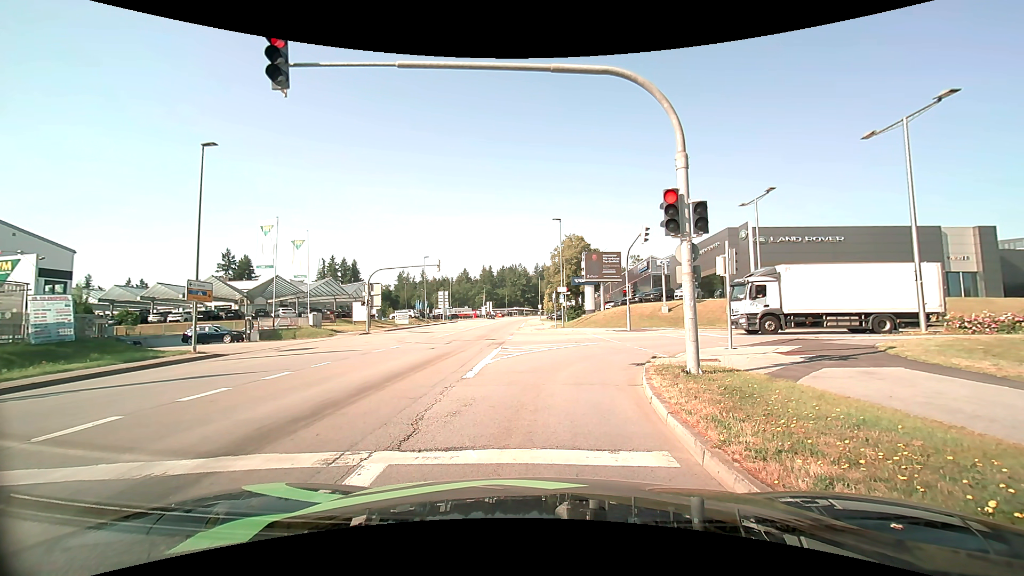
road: tertiary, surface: asphalt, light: Day
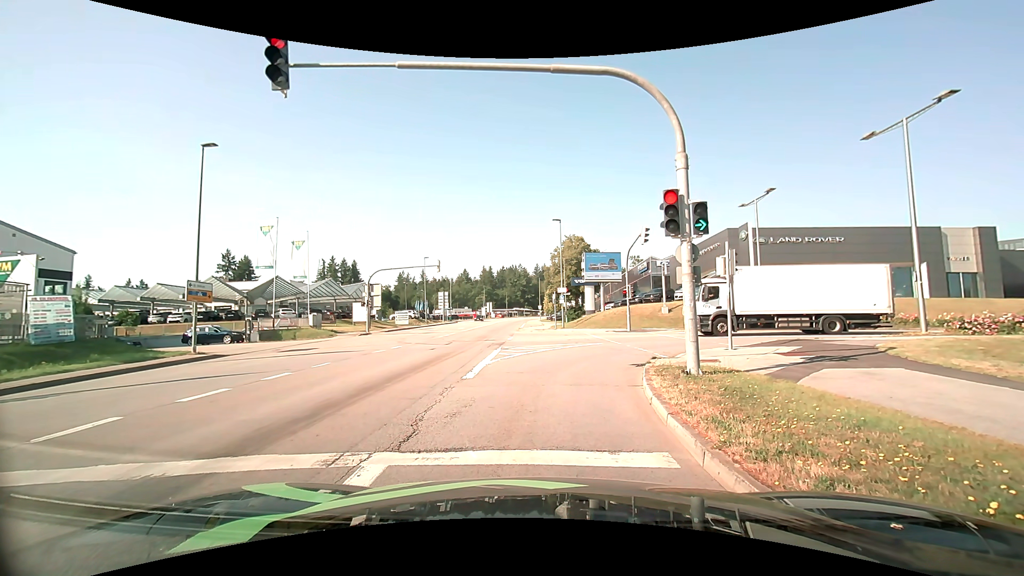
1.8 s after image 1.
(0.0, 0.0) m; 0°
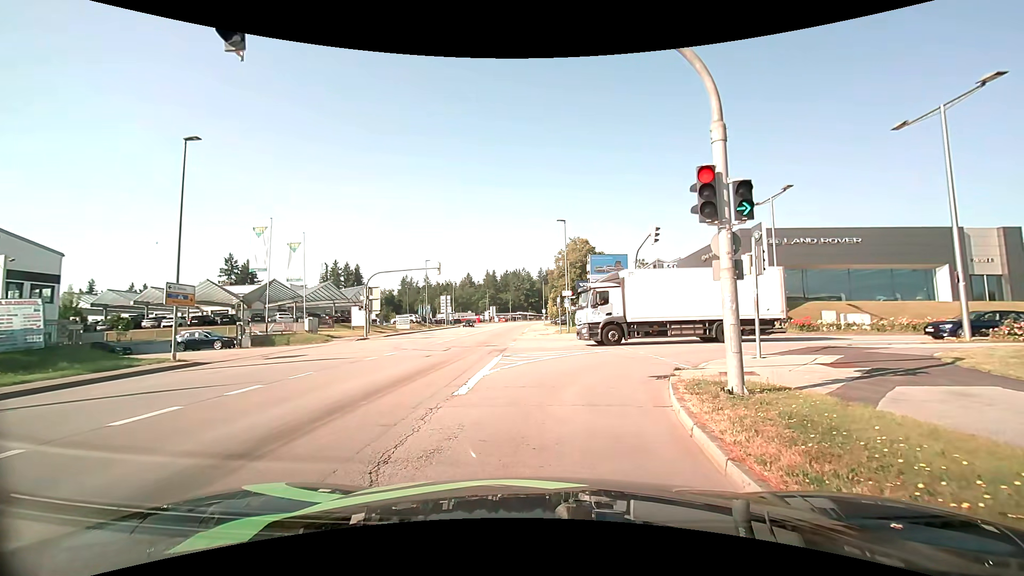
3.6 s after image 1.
(0.0, +1.9) m; -2°
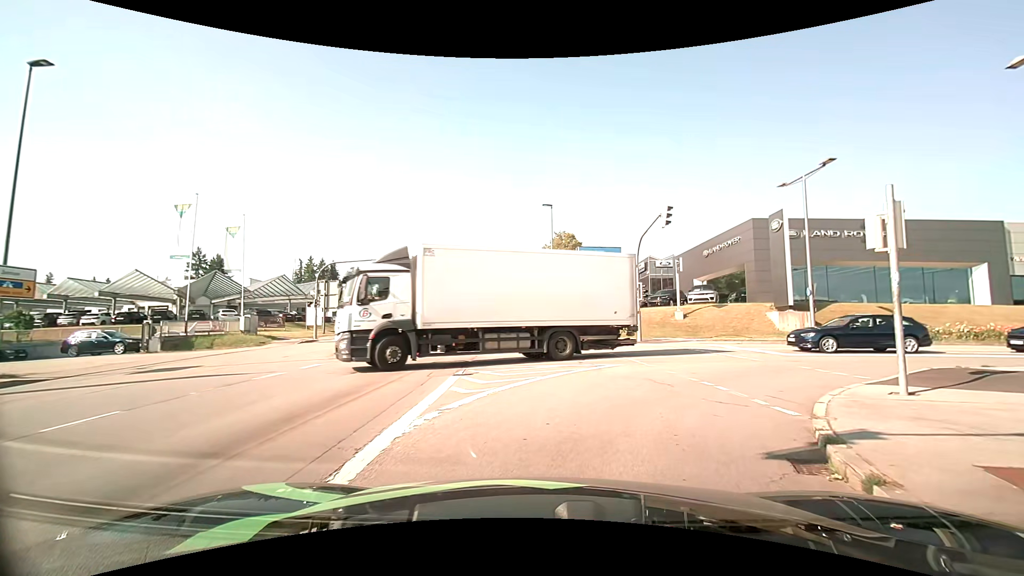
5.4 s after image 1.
(0.0, +6.8) m; +3°
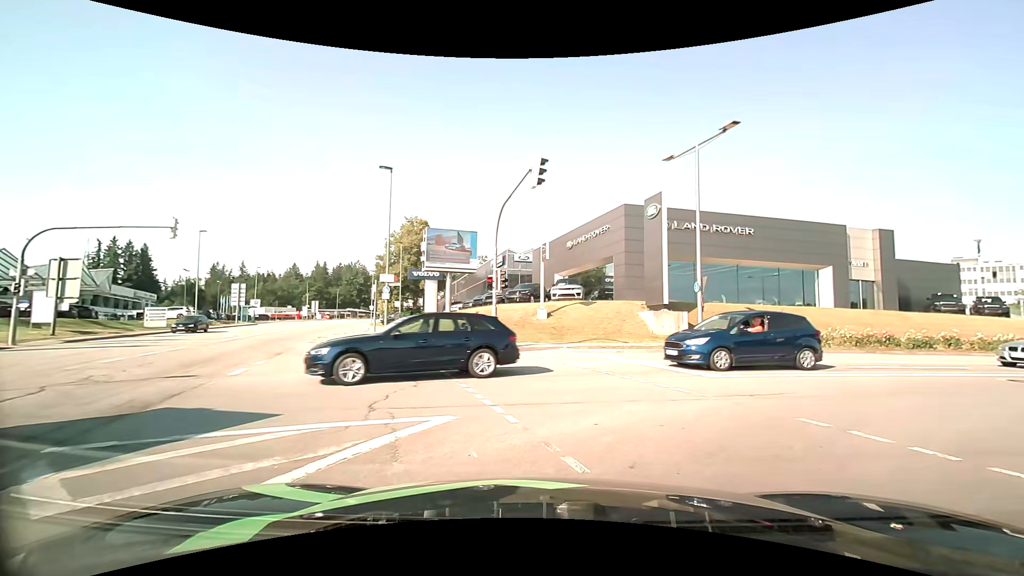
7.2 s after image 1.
(+0.9, +8.1) m; +16°
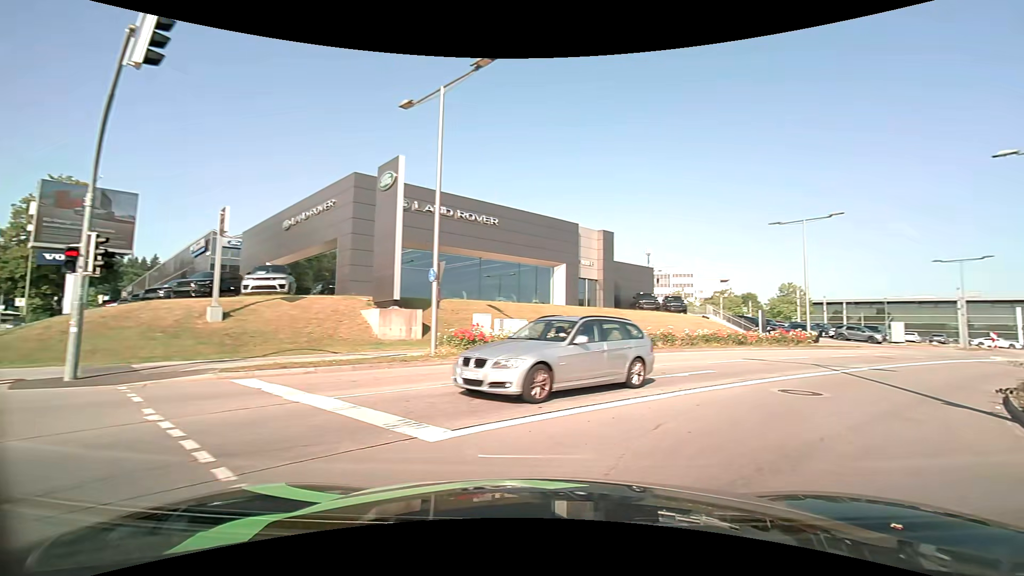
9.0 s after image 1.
(+1.4, +6.8) m; +28°
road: secondary
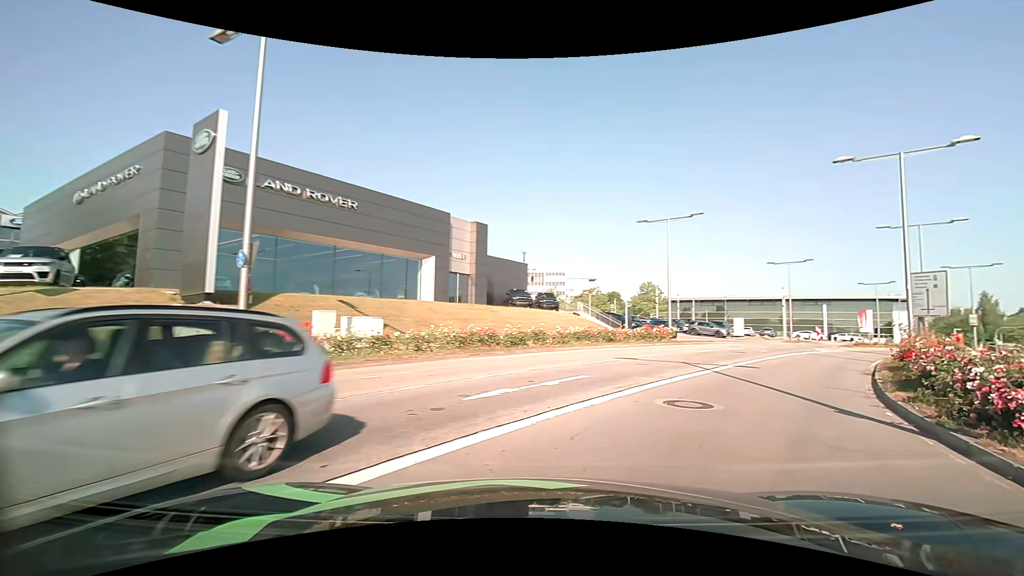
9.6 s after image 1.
(+0.4, +3.0) m; +14°
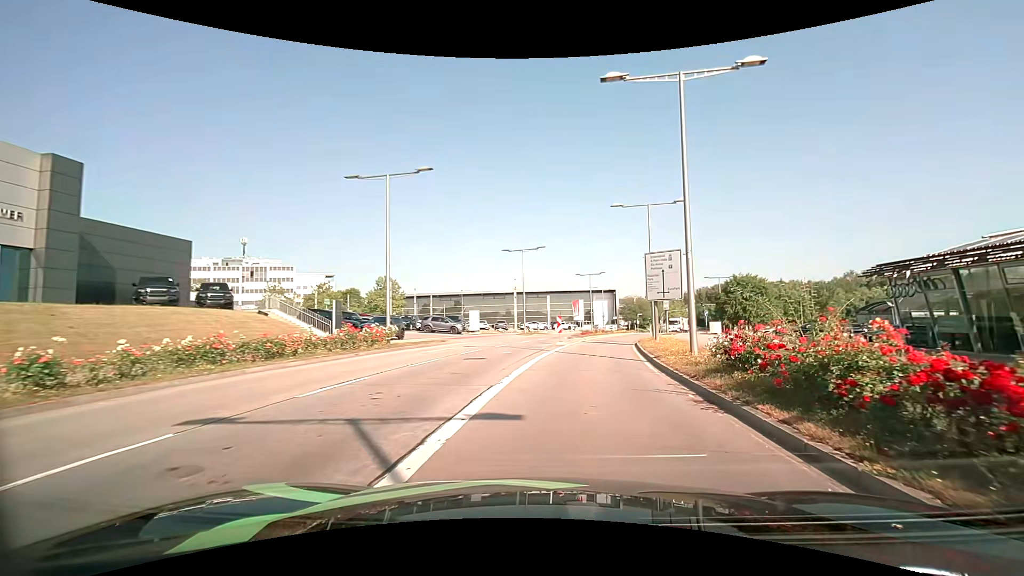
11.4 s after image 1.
(+3.2, +11.1) m; +29°
(+1, +10) (+2, +20) (+3, +30) (+5, +40) (+8, +49) (+11, +59) (+15, +68) (+18, +77) (+23, +86) (+27, +95) m
